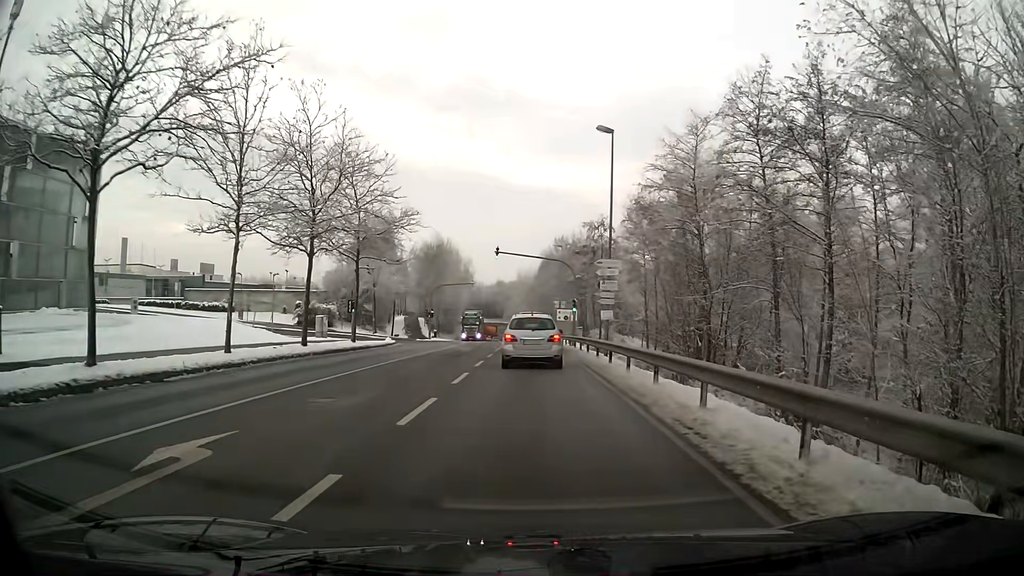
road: secondary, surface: asphalt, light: Day
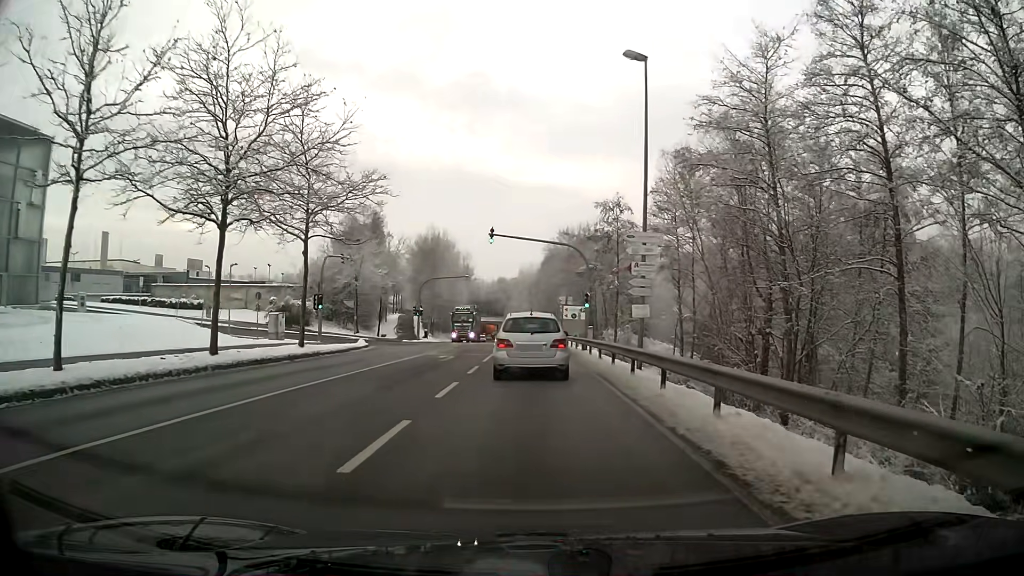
(0.0, +8.6) m; 0°
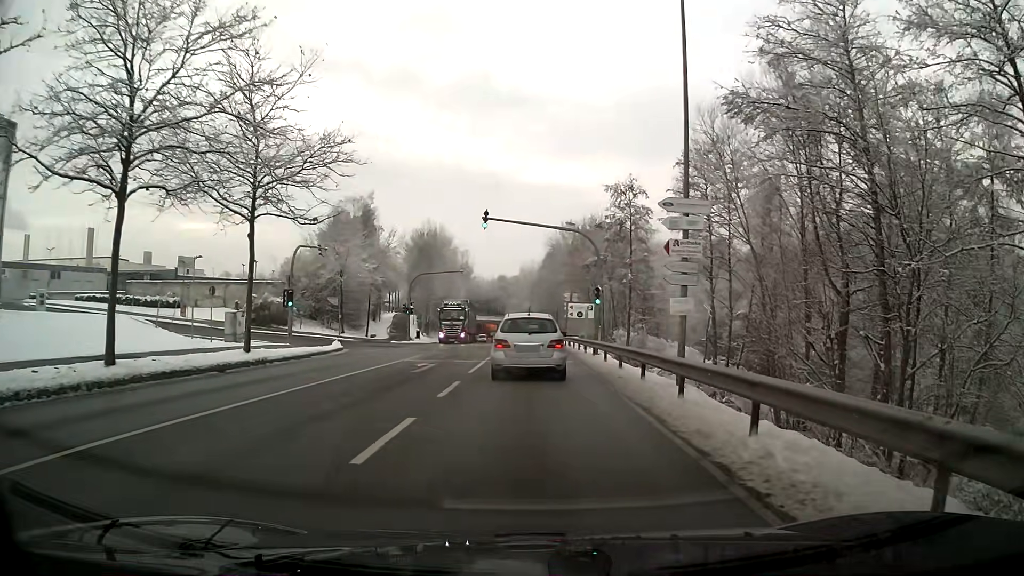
(0.0, +5.8) m; 0°
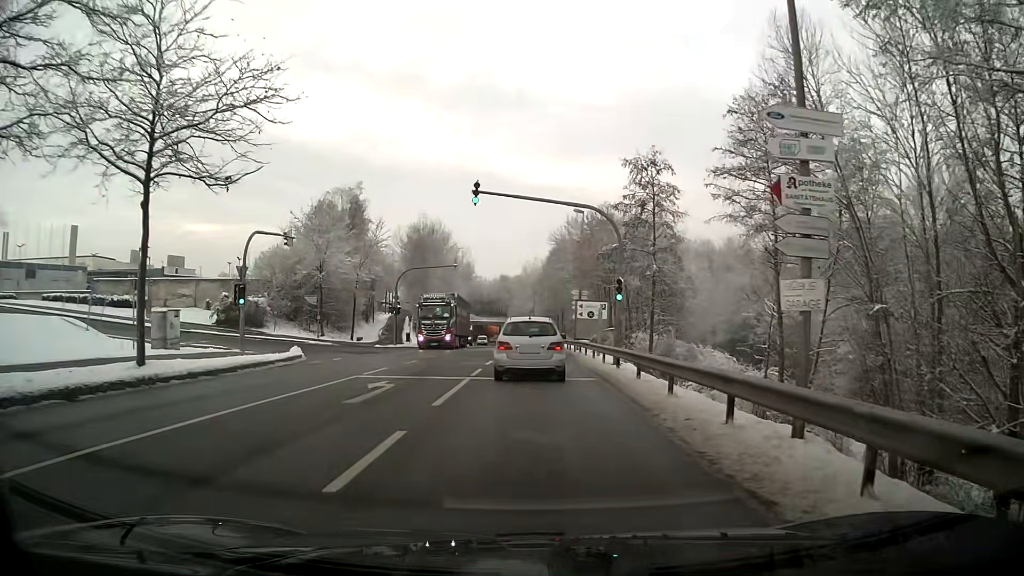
(0.0, +7.1) m; 0°
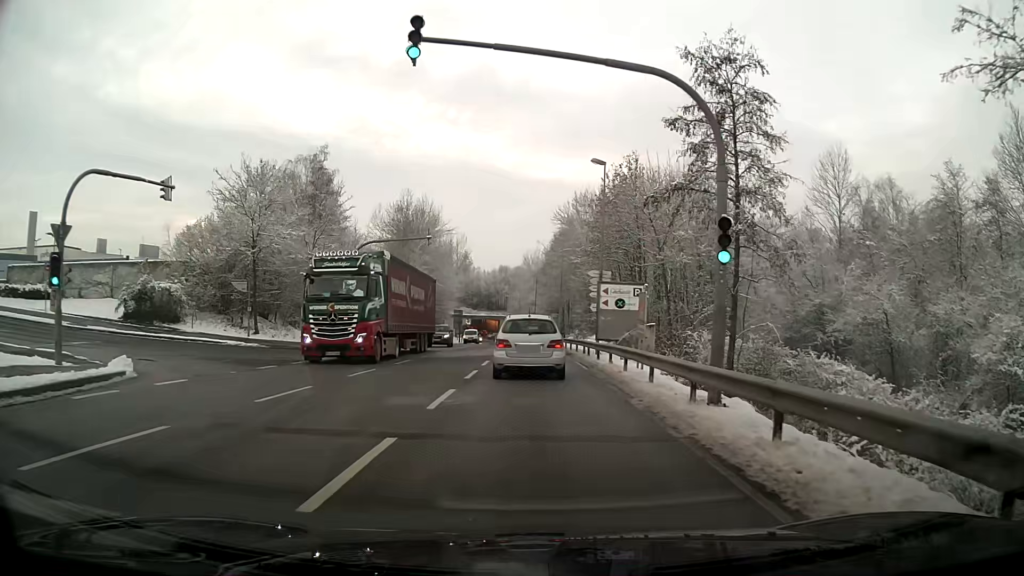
(0.0, +14.1) m; 0°
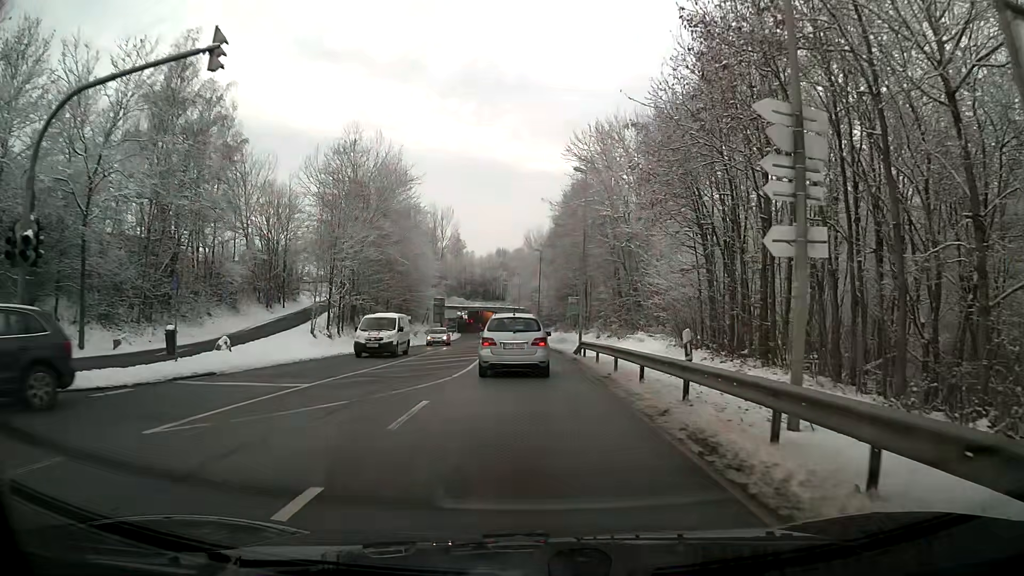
(+0.1, +26.6) m; 0°
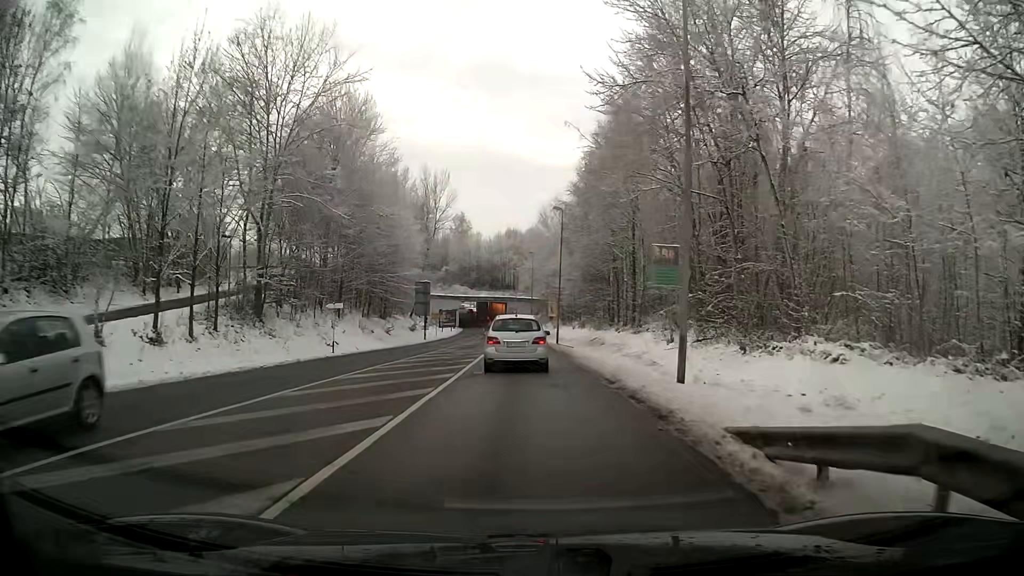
(-0.3, +23.8) m; -1°
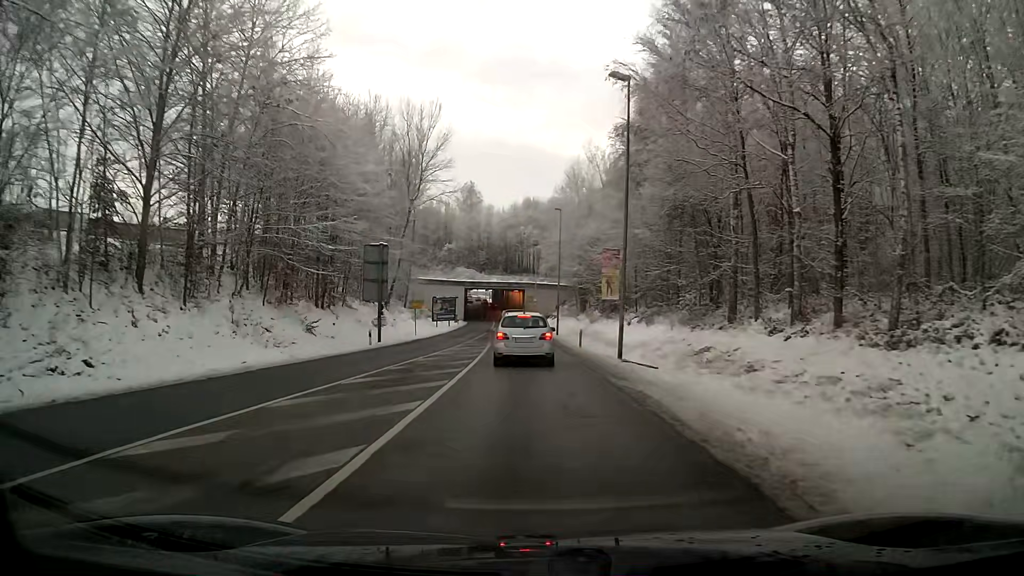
(-0.5, +27.4) m; -2°
(0, +10) (0, +20) (0, +30) (-1, +40) (-1, +50) (-2, +60) (-3, +70) (-3, +80) (-4, +90) (-4, +100) m
